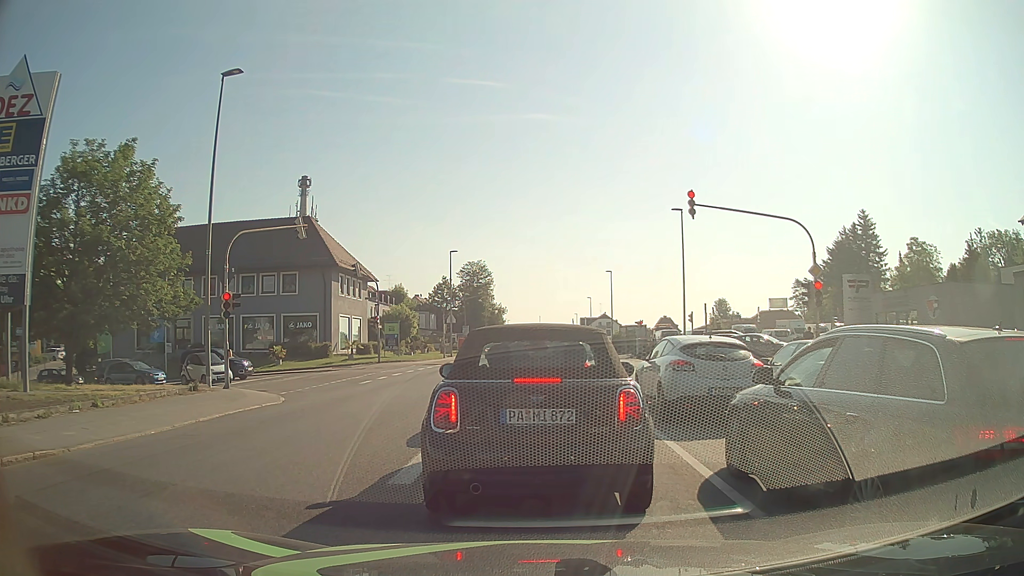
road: tertiary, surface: asphalt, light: Day
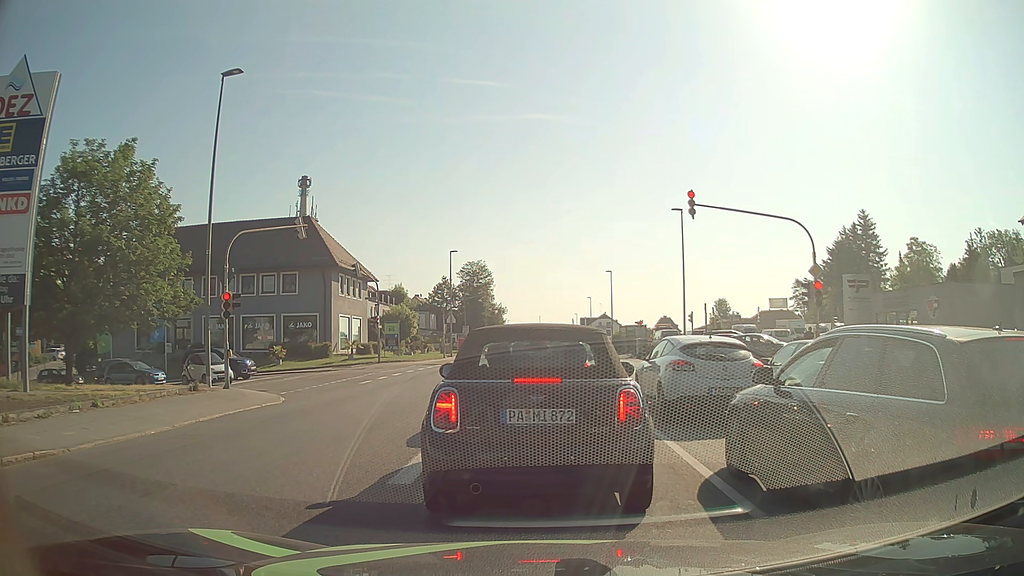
(0.0, 0.0) m; 0°
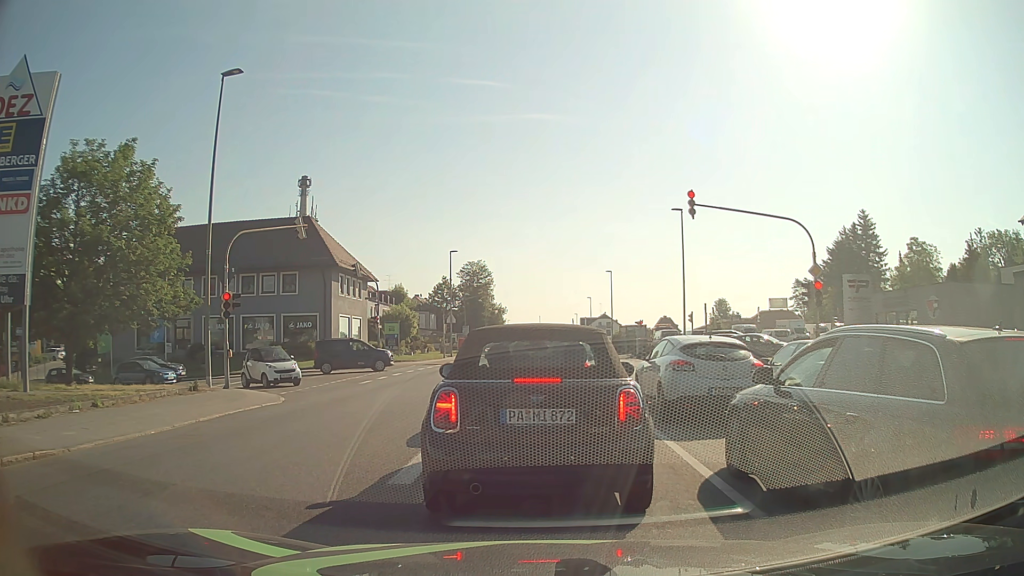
(0.0, 0.0) m; 0°
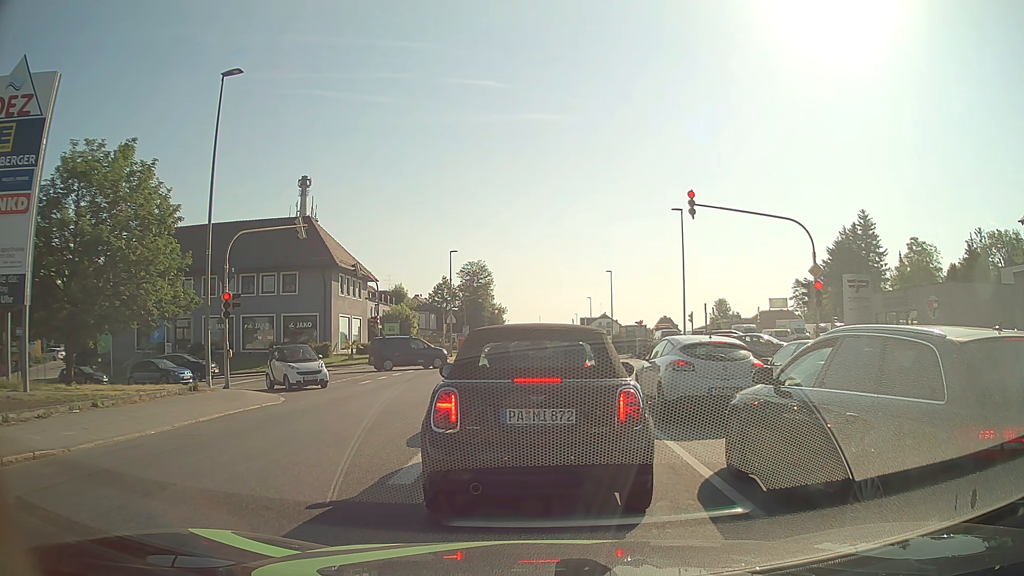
(0.0, 0.0) m; 0°
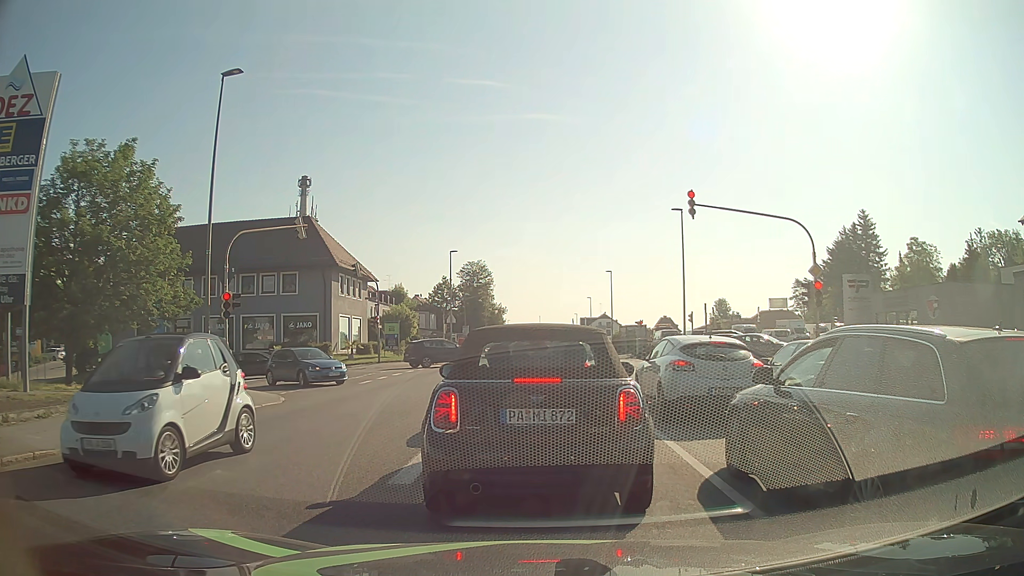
(0.0, 0.0) m; 0°
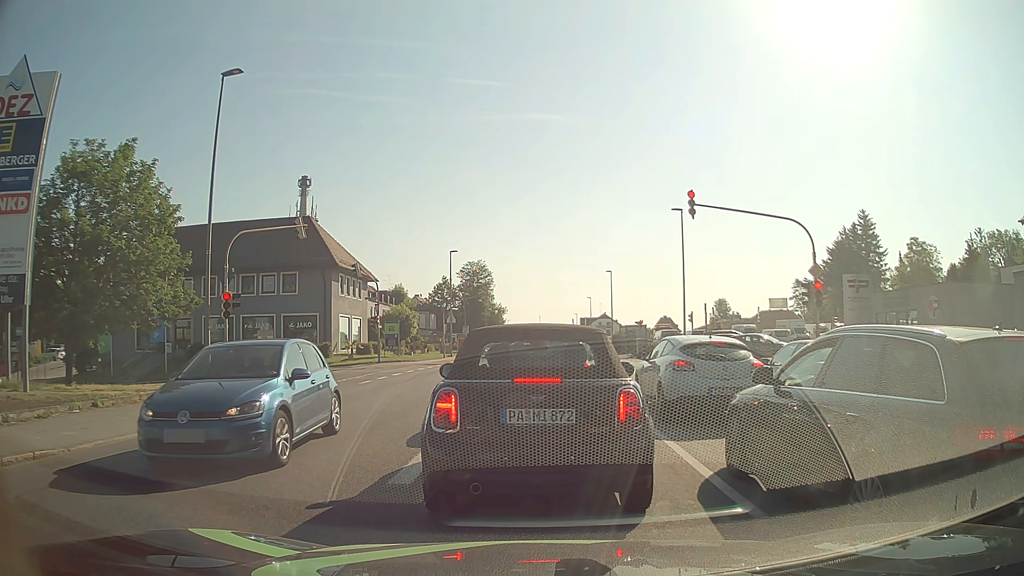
(0.0, 0.0) m; 0°
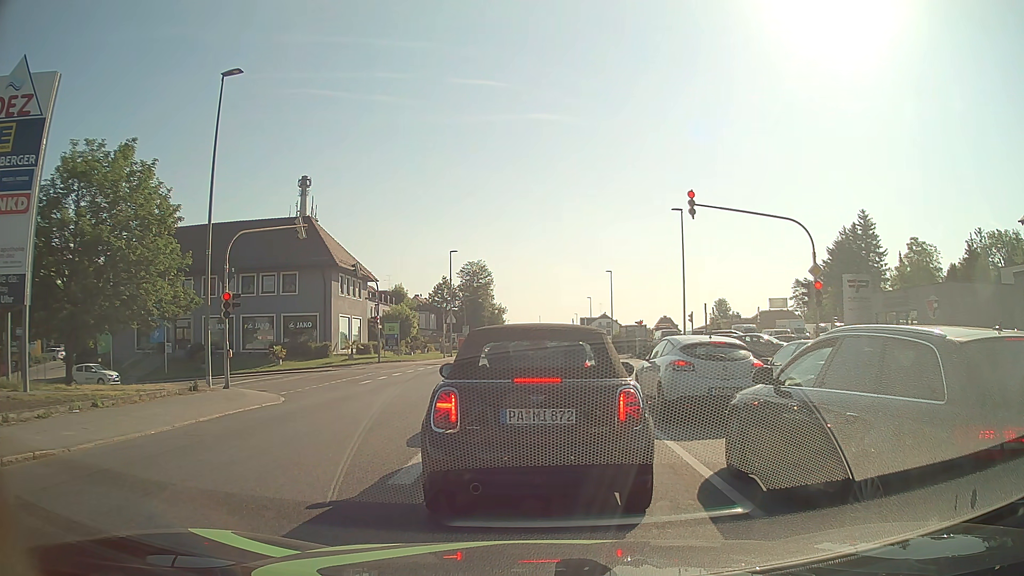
(0.0, 0.0) m; 0°
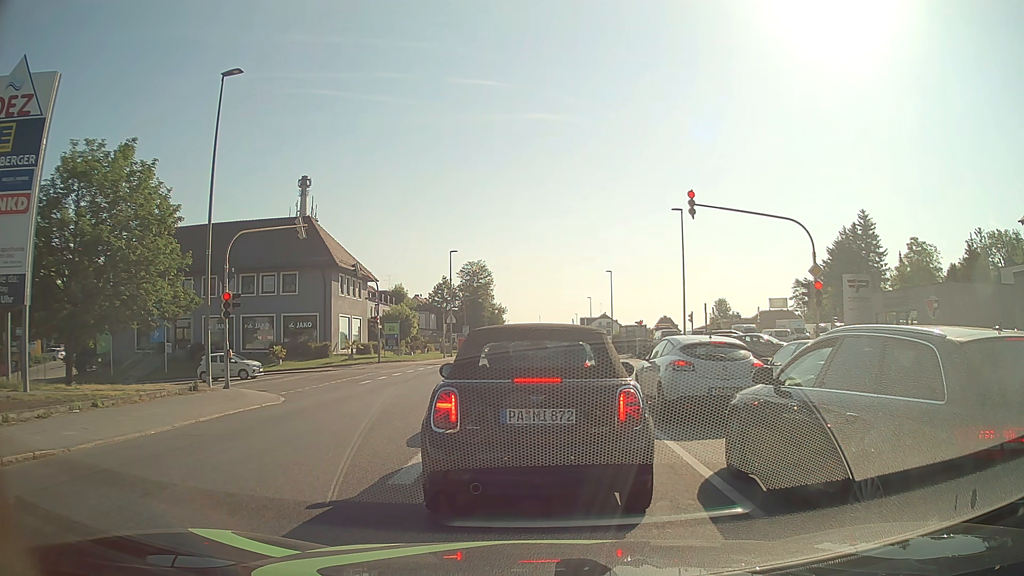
(0.0, 0.0) m; 0°
